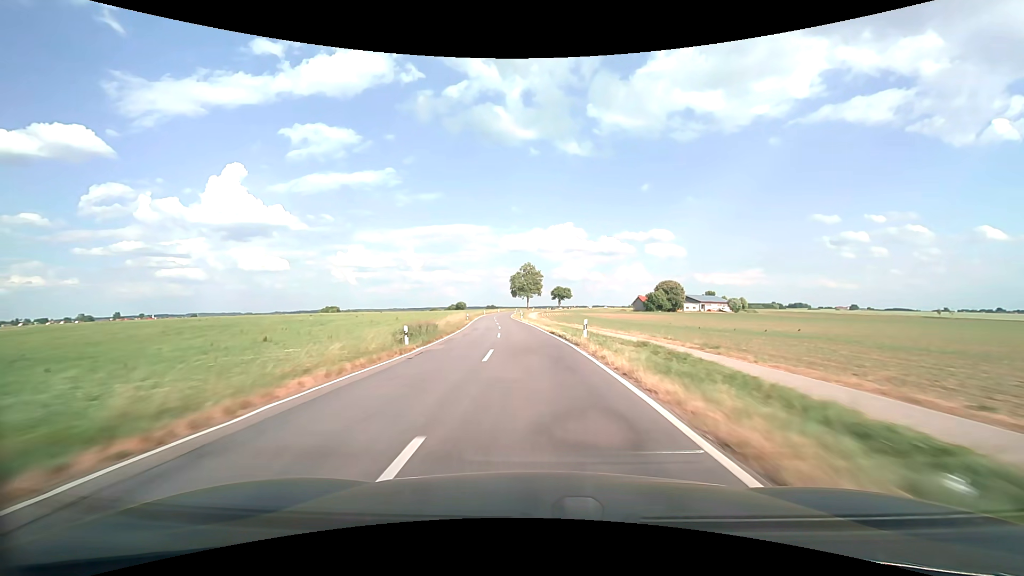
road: tertiary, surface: asphalt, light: Day
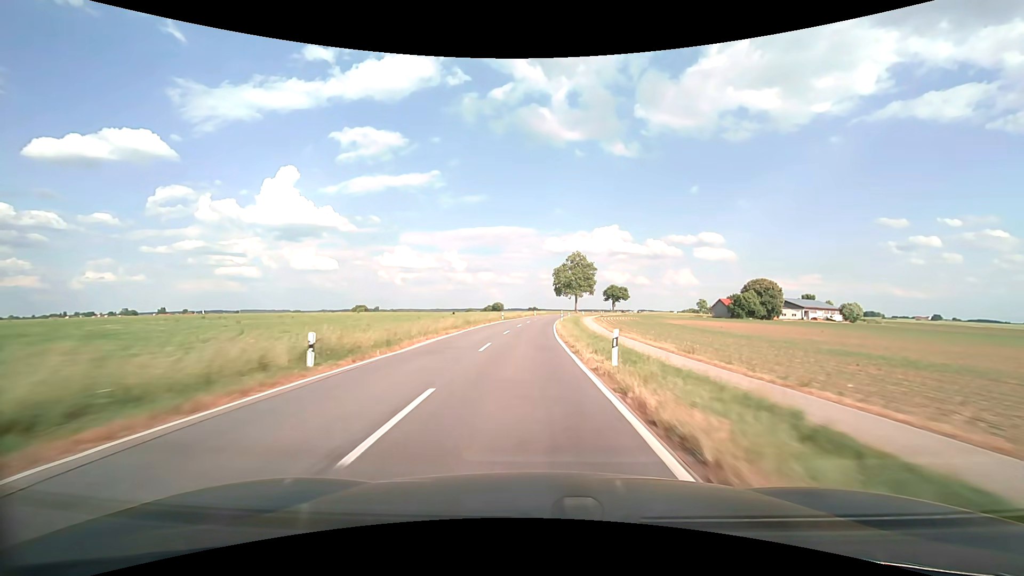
(-3.4, +57.8) m; -5°
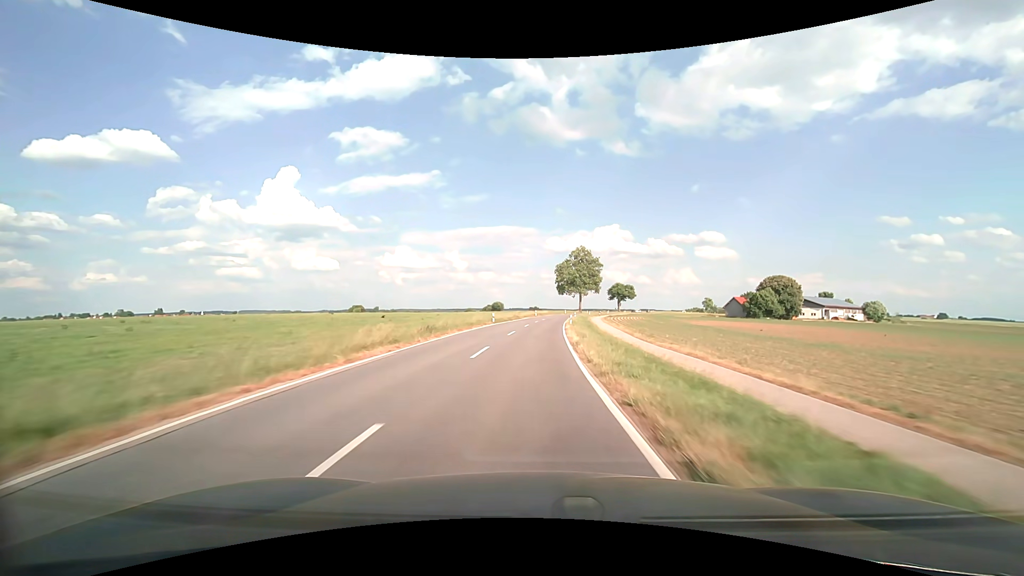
(-0.1, +14.5) m; 0°
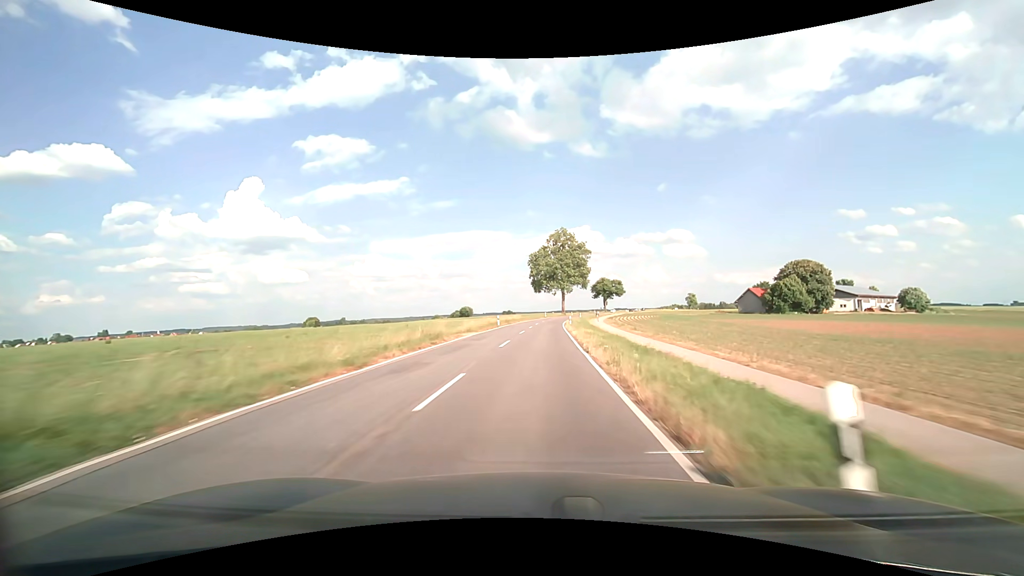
(+0.9, +43.7) m; +3°
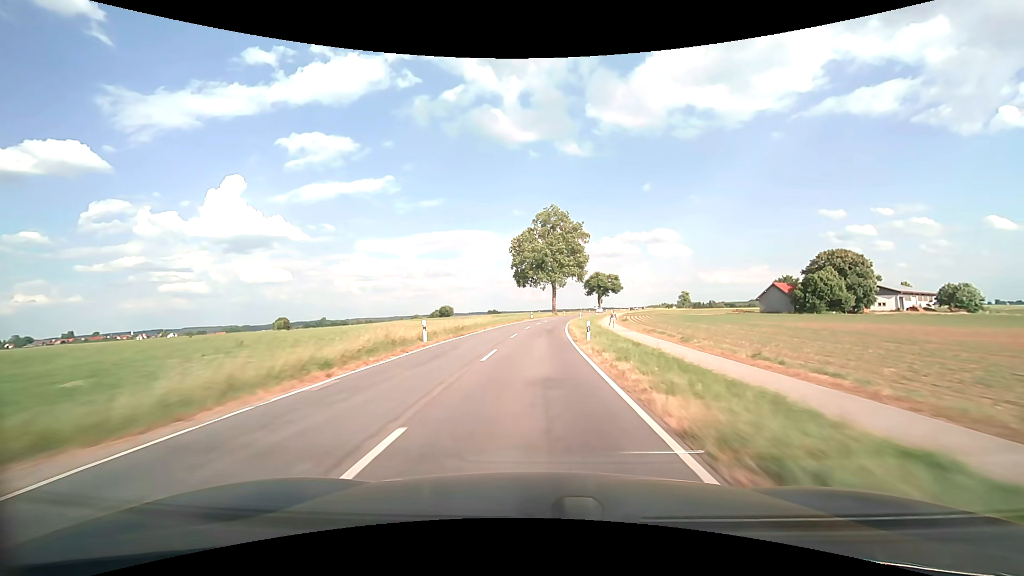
(+0.4, +29.1) m; +1°
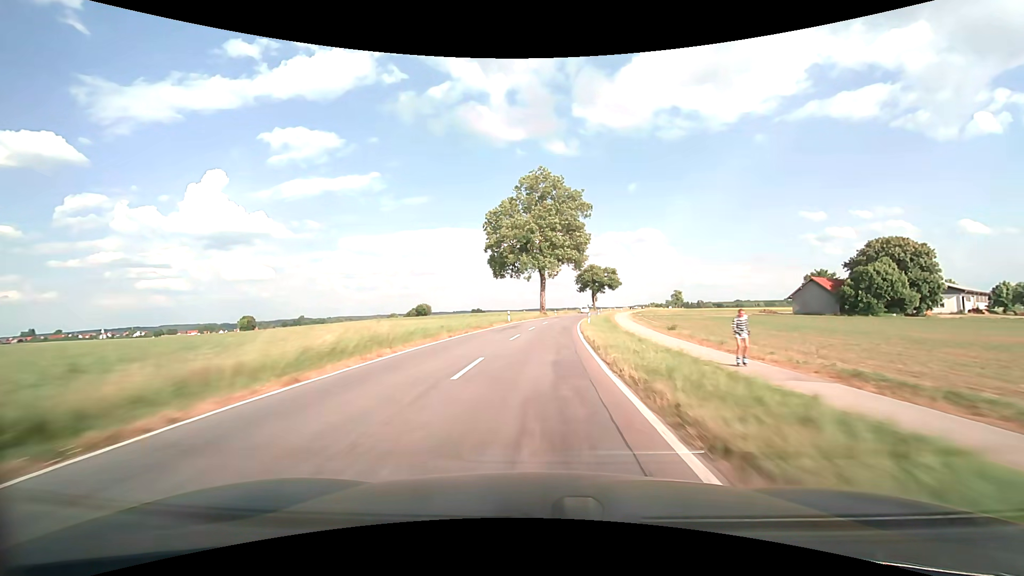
(+0.4, +28.7) m; +2°
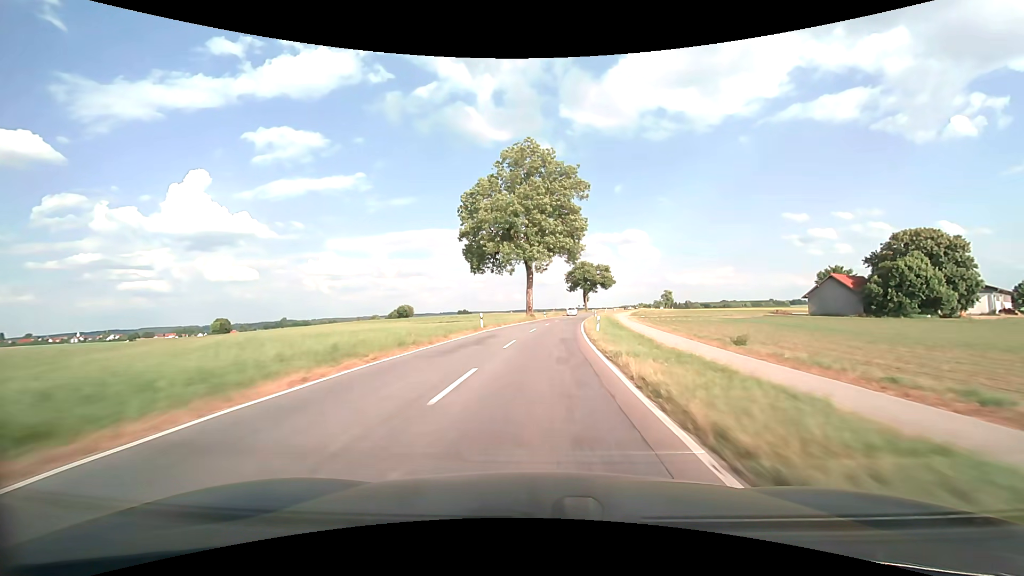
(+0.2, +14.1) m; +1°
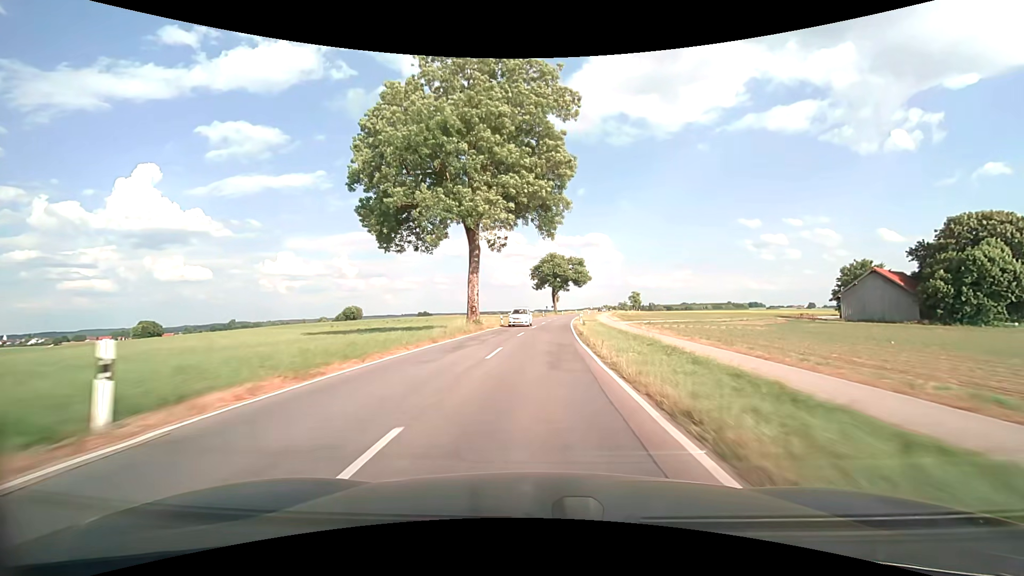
(+0.9, +27.6) m; +4°
(0, +10) (0, +20) (+1, +30) (+2, +40) (+2, +50) (+3, +60) (+4, +70) (+5, +80) (+6, +90) (+7, +100) m
